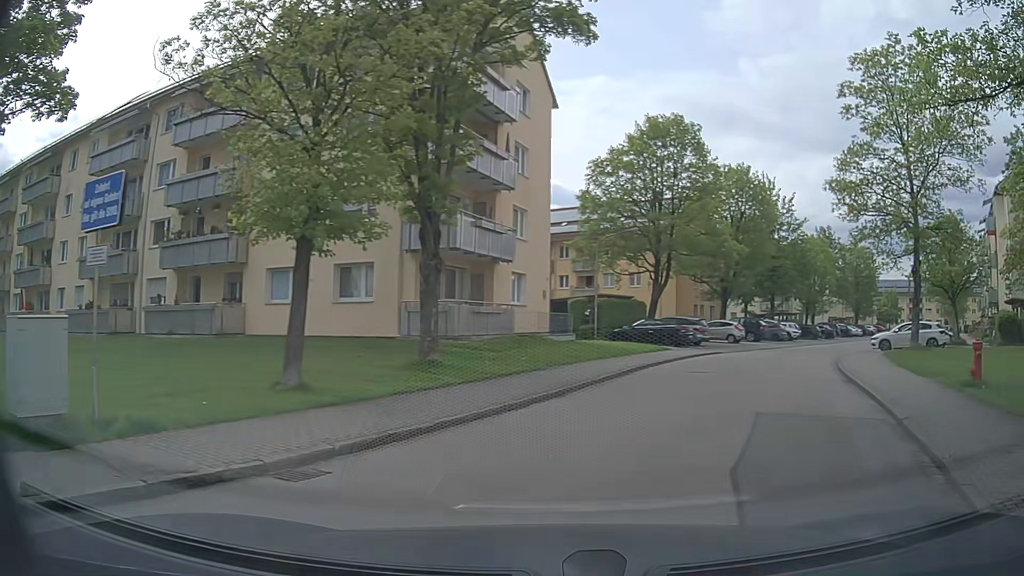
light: Day
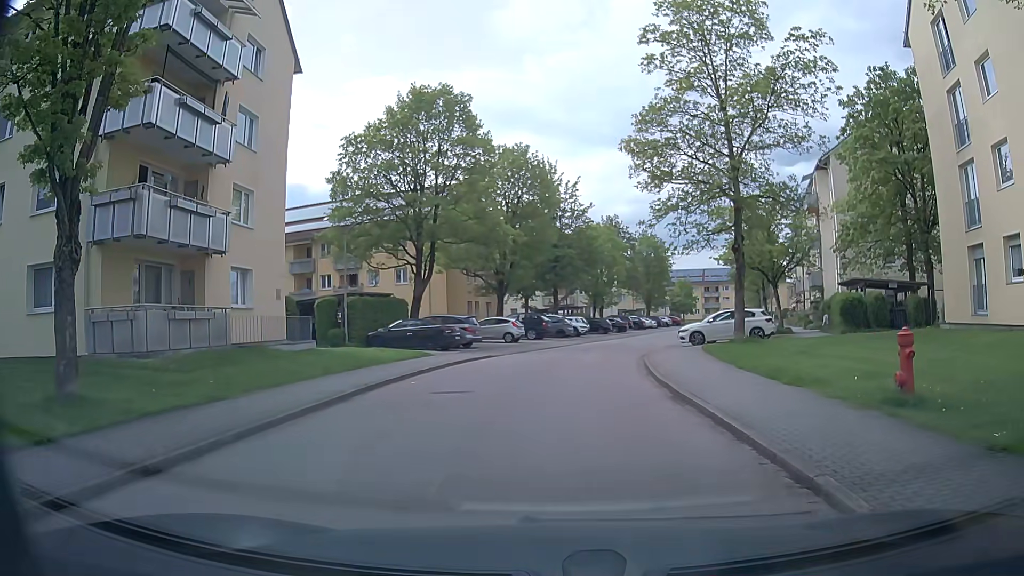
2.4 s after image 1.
(+1.6, +5.5) m; +22°
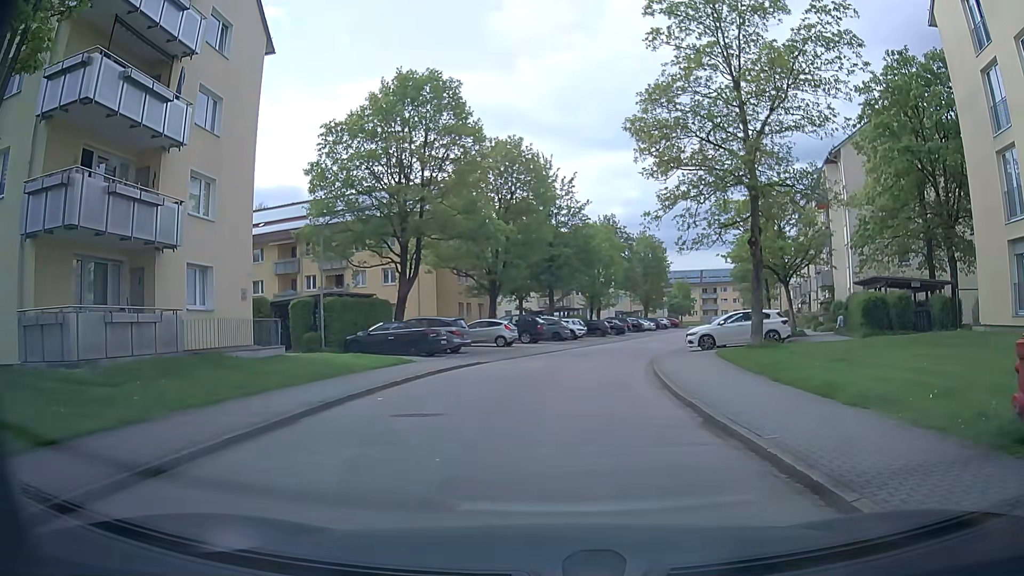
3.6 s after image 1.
(0.0, +2.7) m; 0°
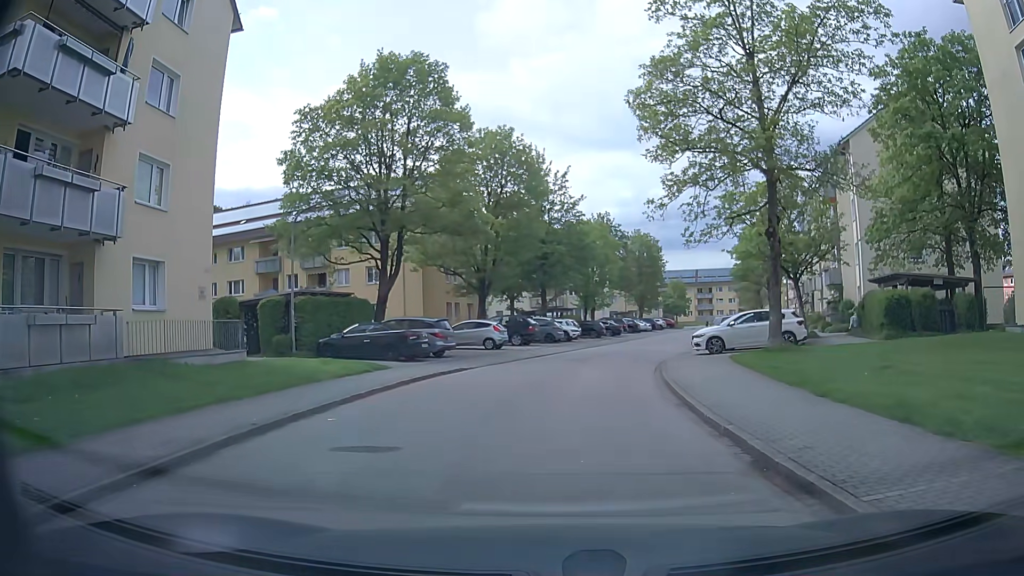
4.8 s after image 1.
(0.0, +2.6) m; 0°
